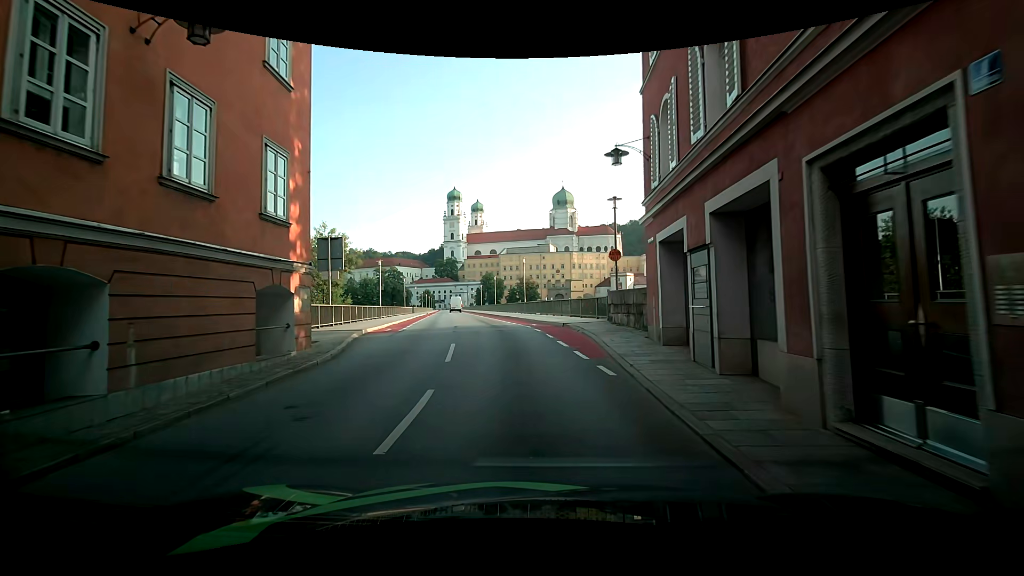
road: primary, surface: asphalt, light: Day
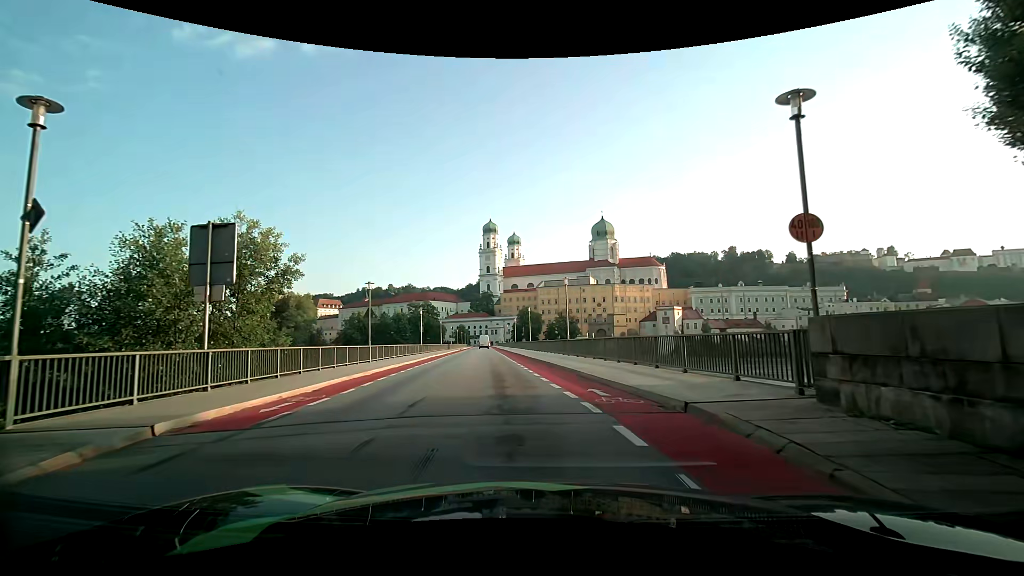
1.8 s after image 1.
(-0.1, +12.0) m; -2°
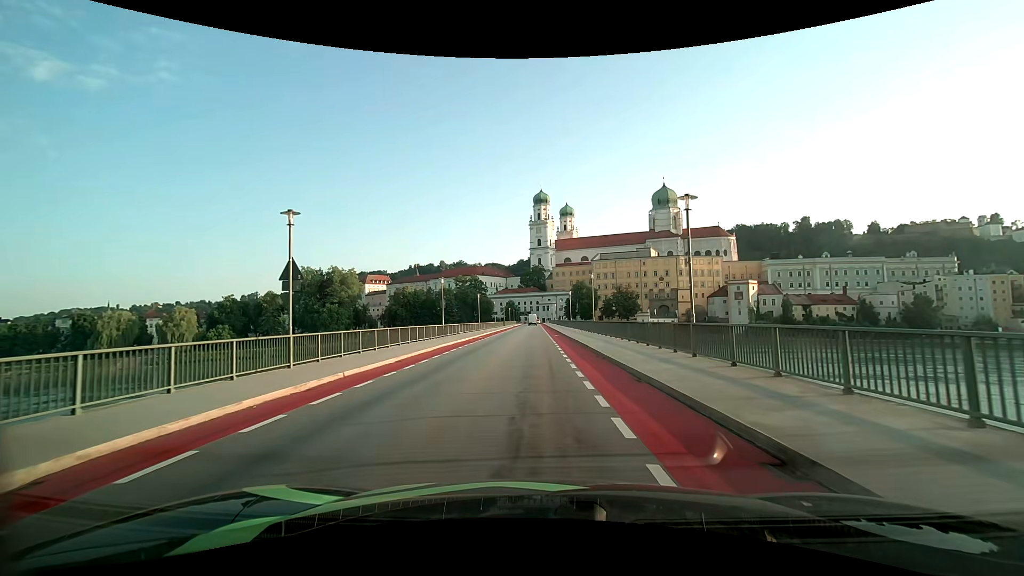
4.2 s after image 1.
(-1.2, +15.9) m; -7°
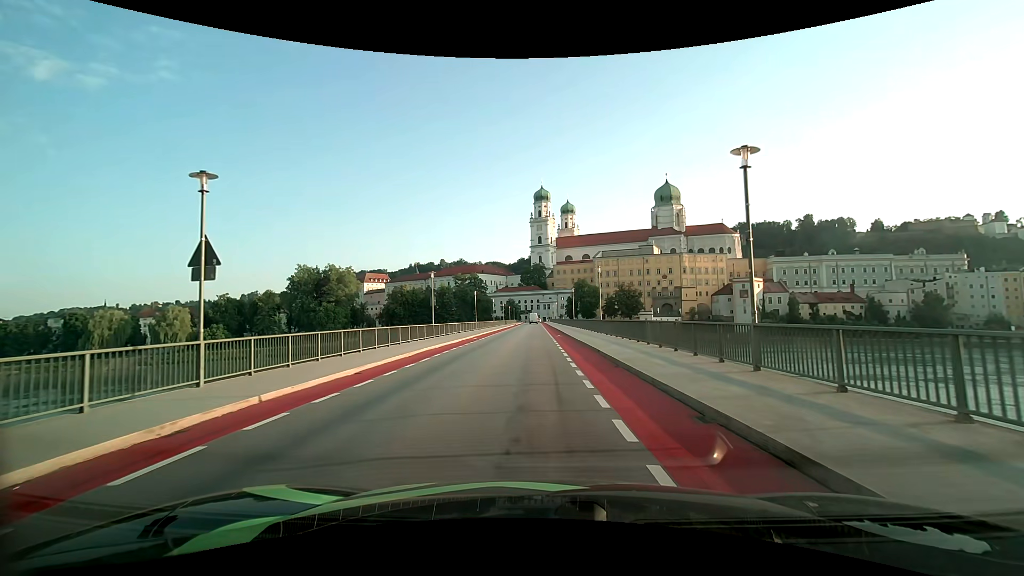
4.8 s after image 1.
(0.0, +4.2) m; 0°
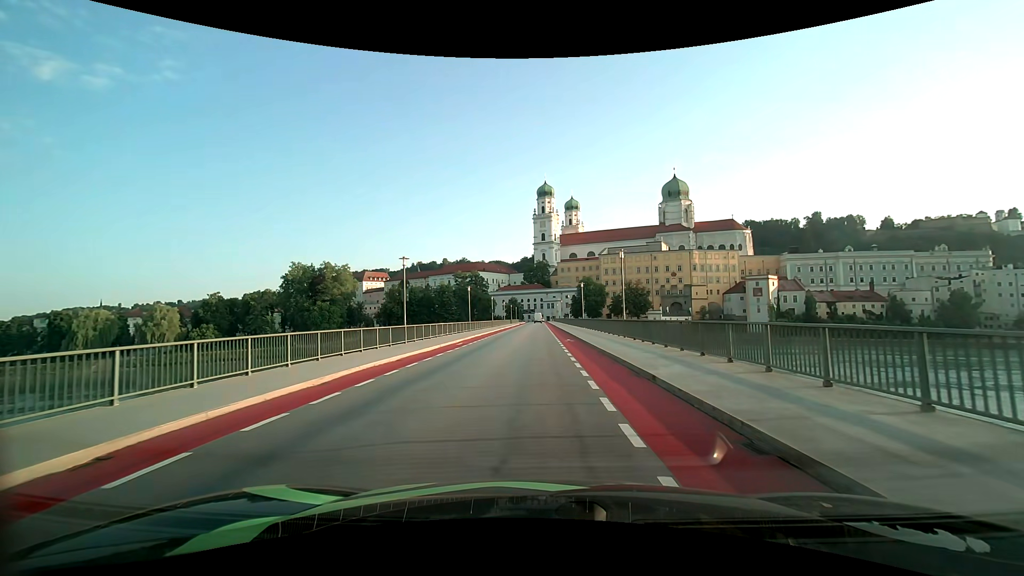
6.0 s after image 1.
(0.0, +8.6) m; -1°
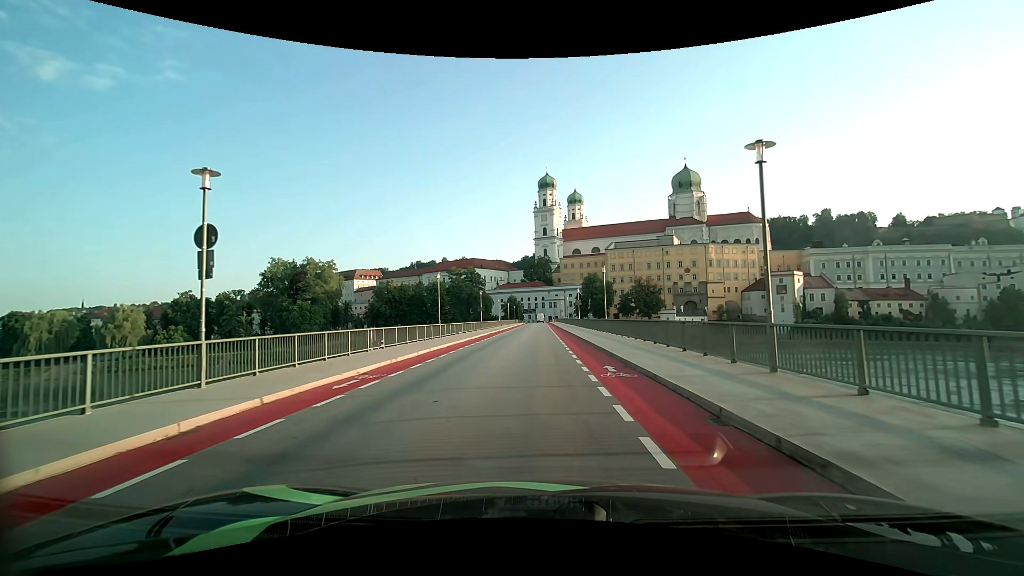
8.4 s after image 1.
(0.0, +17.2) m; 0°
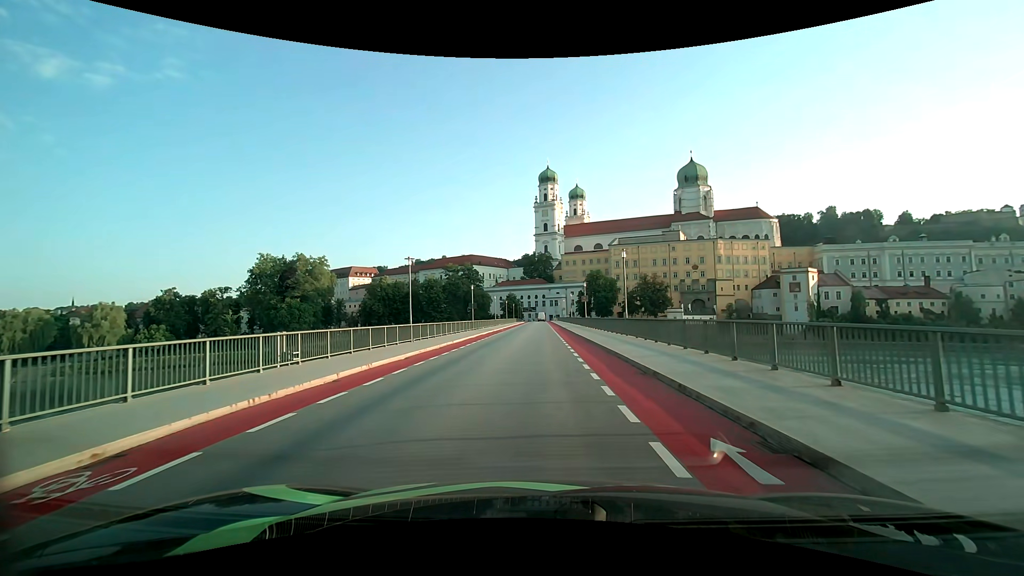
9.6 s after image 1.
(0.0, +8.4) m; 0°
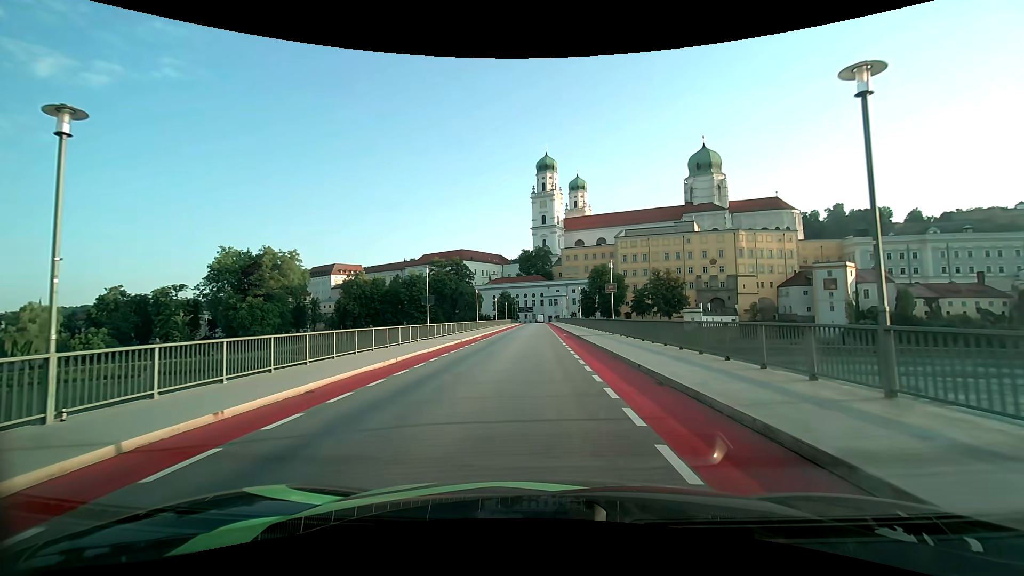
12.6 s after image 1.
(+0.1, +21.2) m; 0°
(0, +10) (0, +20) (0, +30) (0, +40) (0, +50) (0, +60) (0, +70) (+1, +80) (+1, +90) (+1, +100) m
